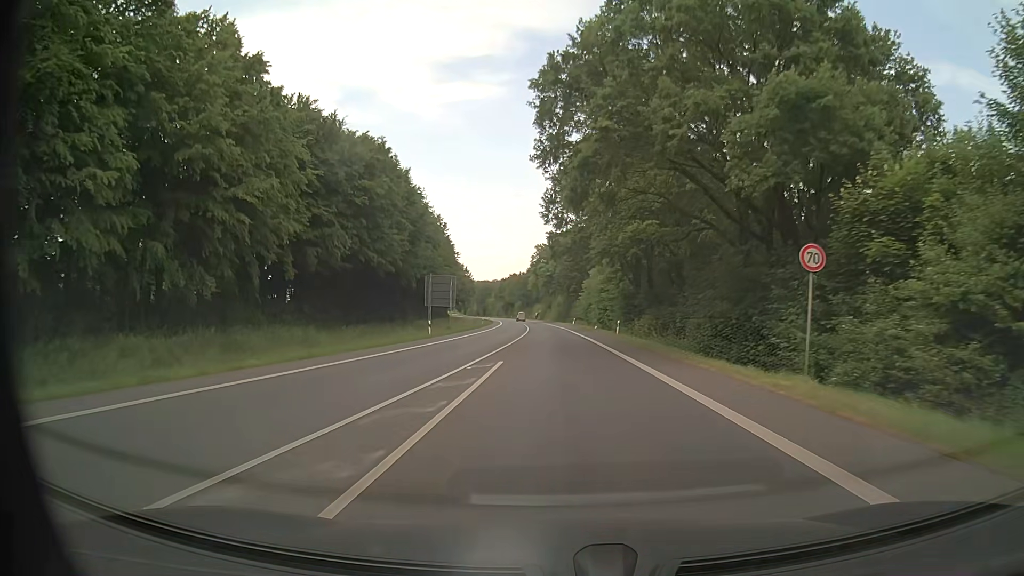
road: primary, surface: asphalt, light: Day
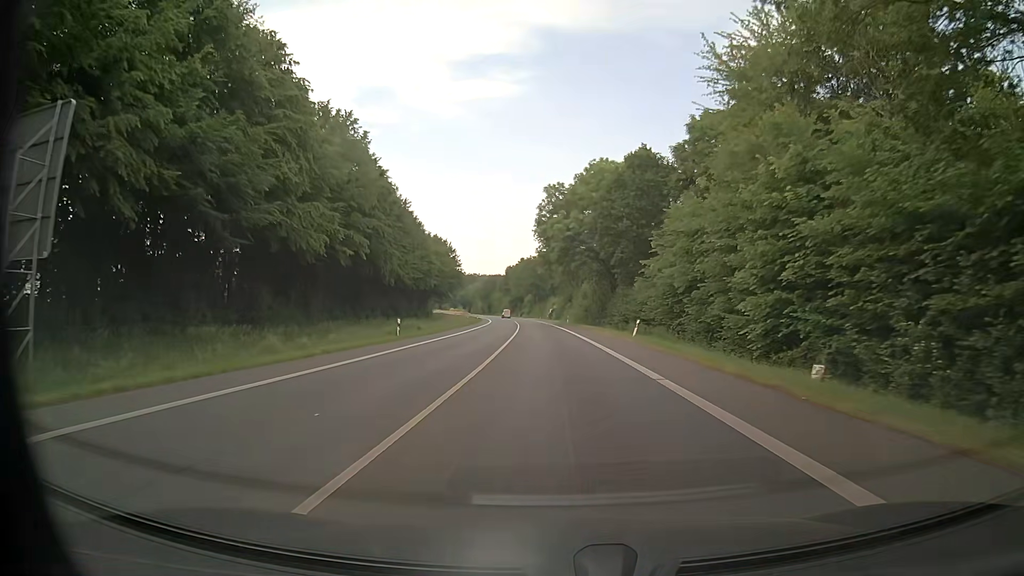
(-1.1, +59.5) m; -2°
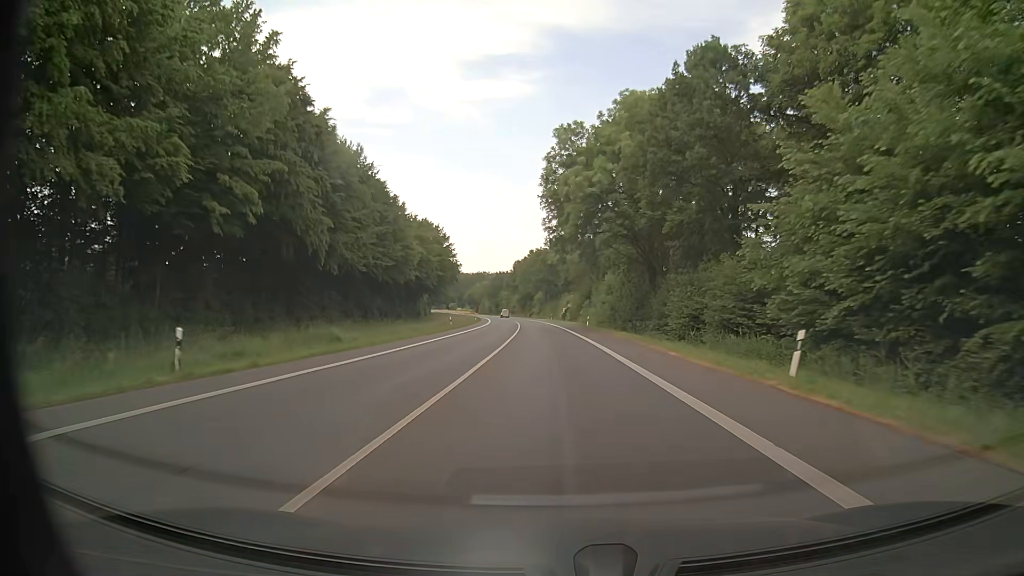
(-0.2, +23.6) m; -1°
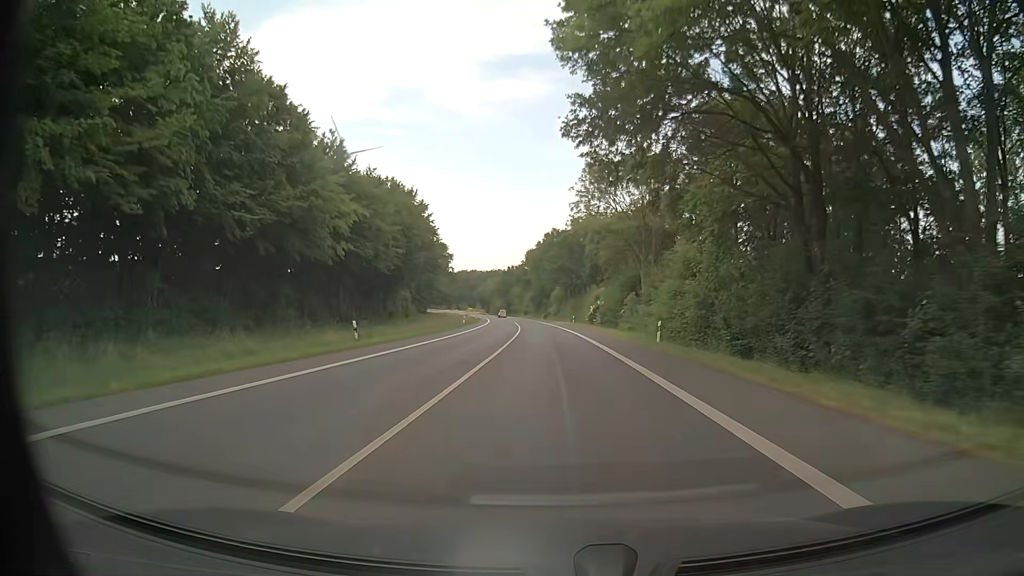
(-0.5, +35.1) m; -2°
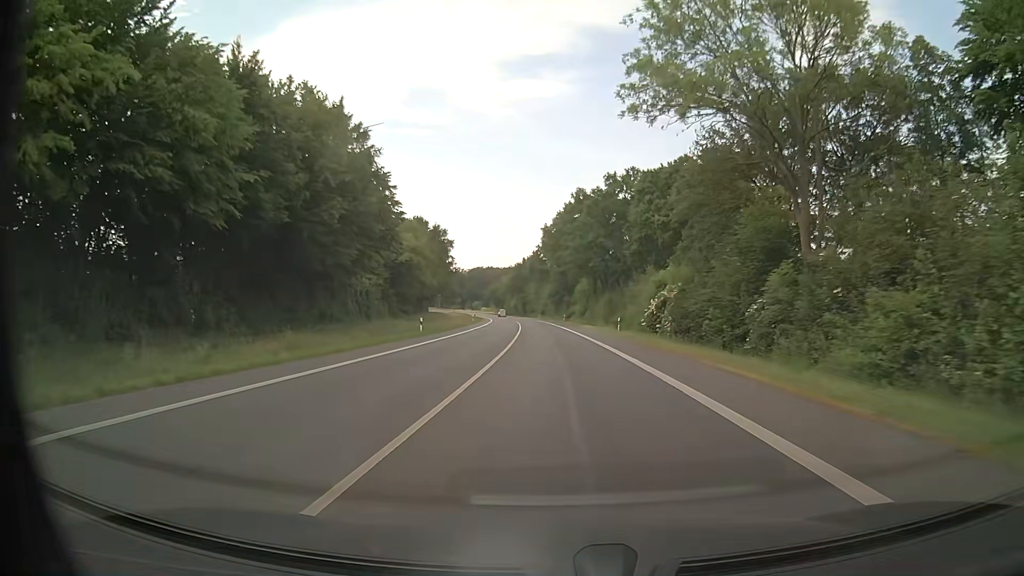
(-0.4, +35.0) m; -1°
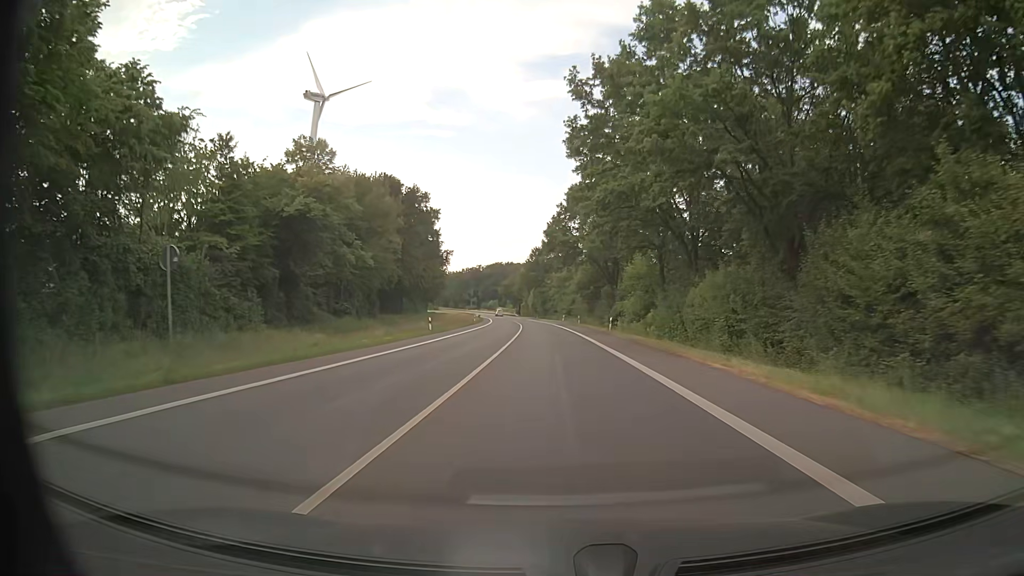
(-1.2, +46.6) m; -3°
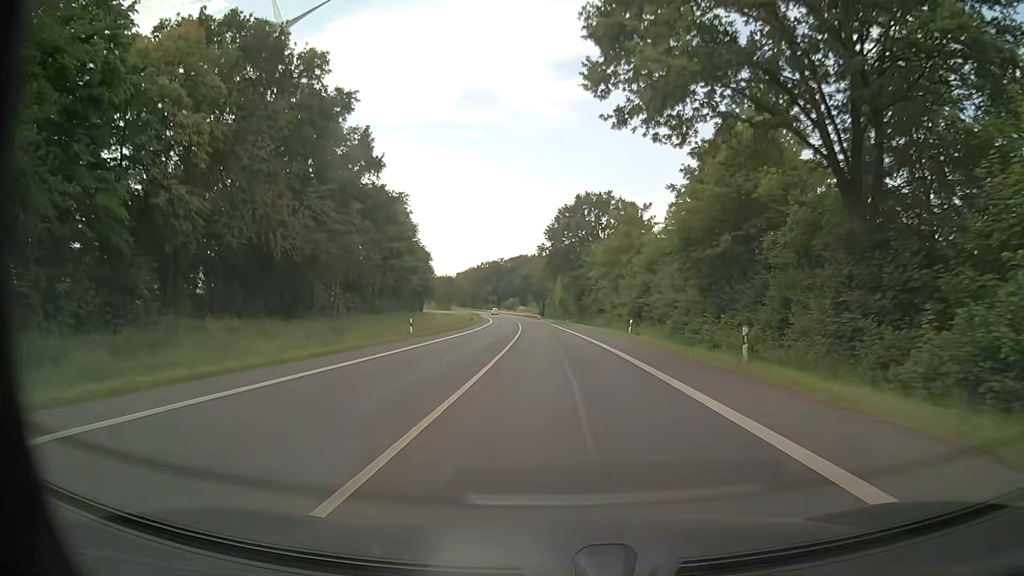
(-1.4, +58.2) m; -2°
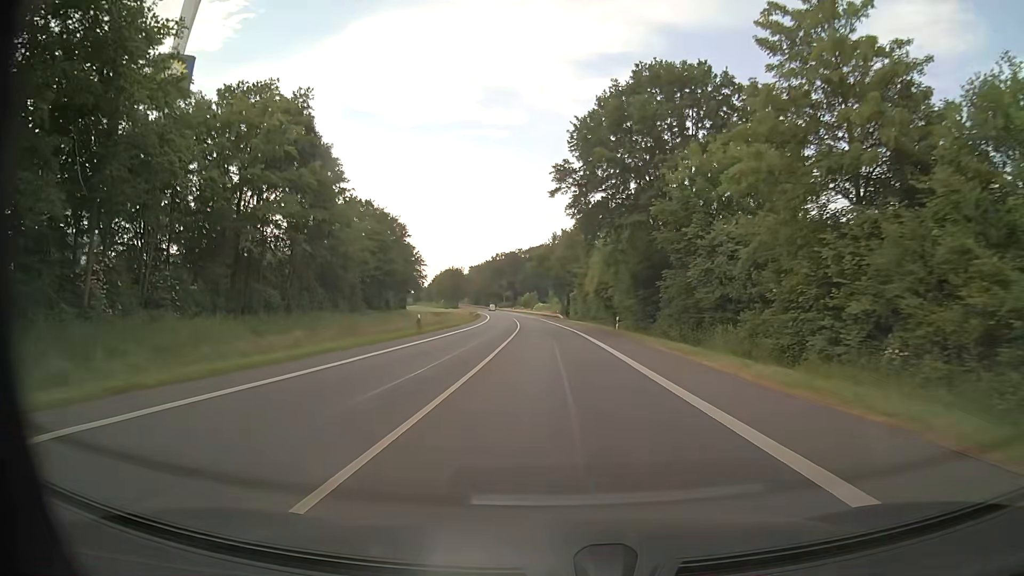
(-0.9, +46.6) m; -2°
(0, +10) (0, +20) (0, +30) (-1, +40) (-1, +50) (-2, +60) (-2, +70) (-3, +80) (-4, +90) (-4, +100) m
